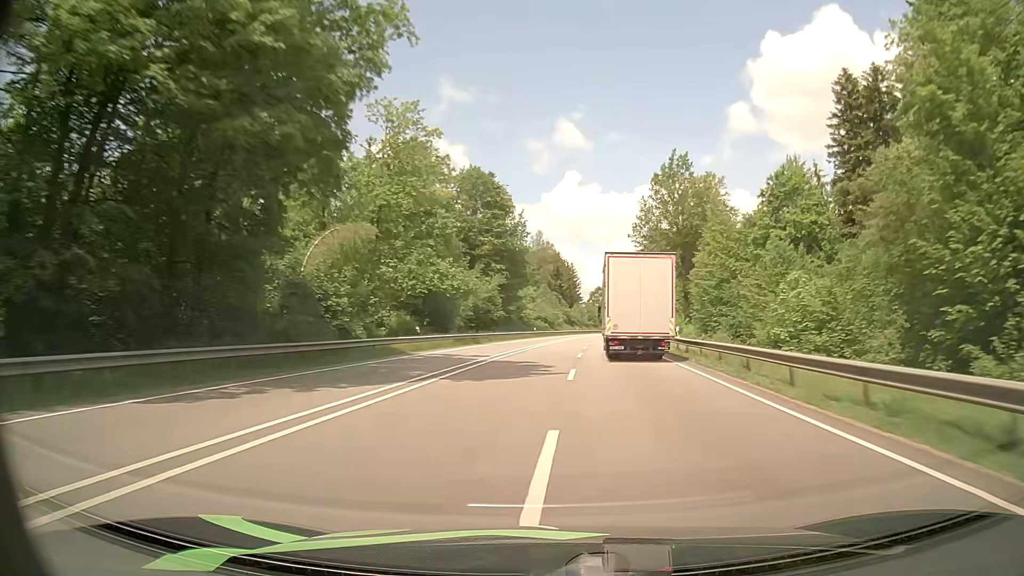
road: primary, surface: asphalt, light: Day
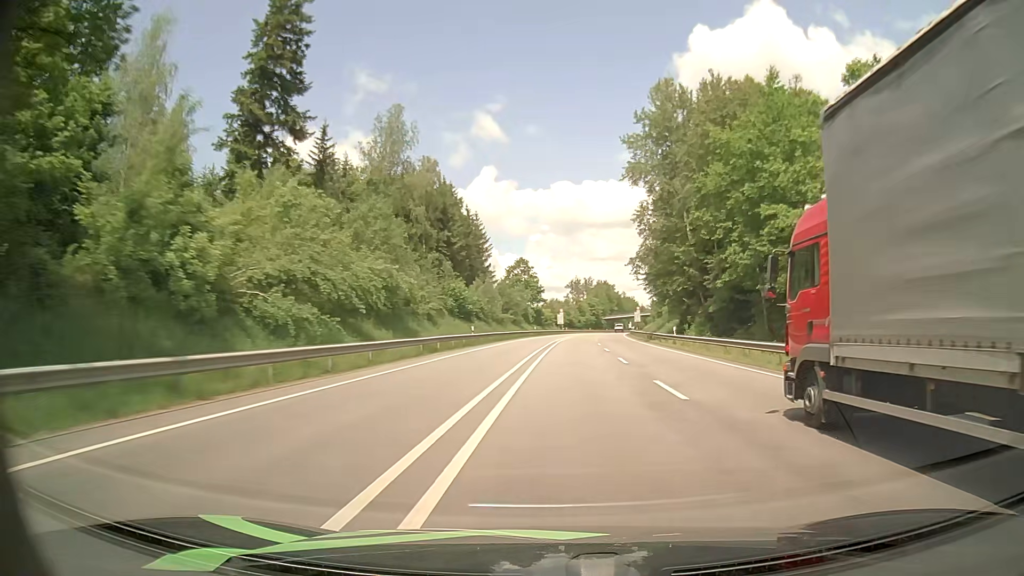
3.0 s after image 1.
(+5.2, +89.7) m; +7°
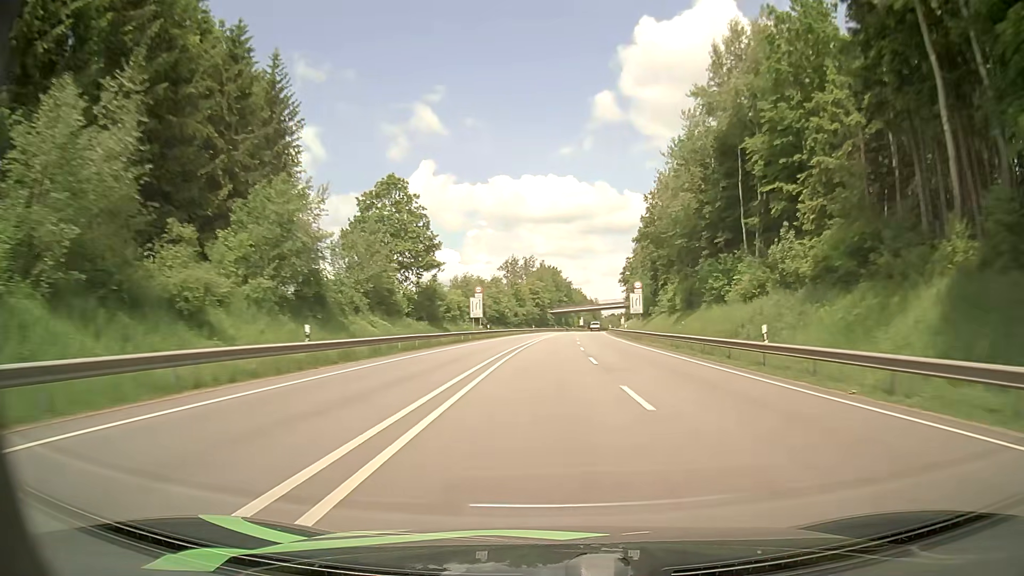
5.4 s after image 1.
(+3.7, +74.7) m; +5°
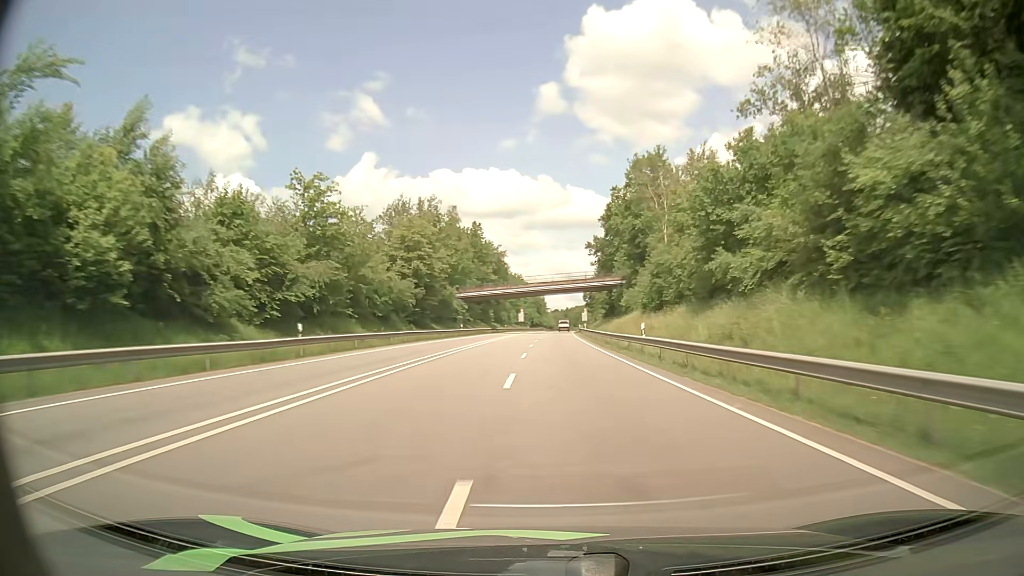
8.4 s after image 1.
(+4.9, +93.6) m; +5°
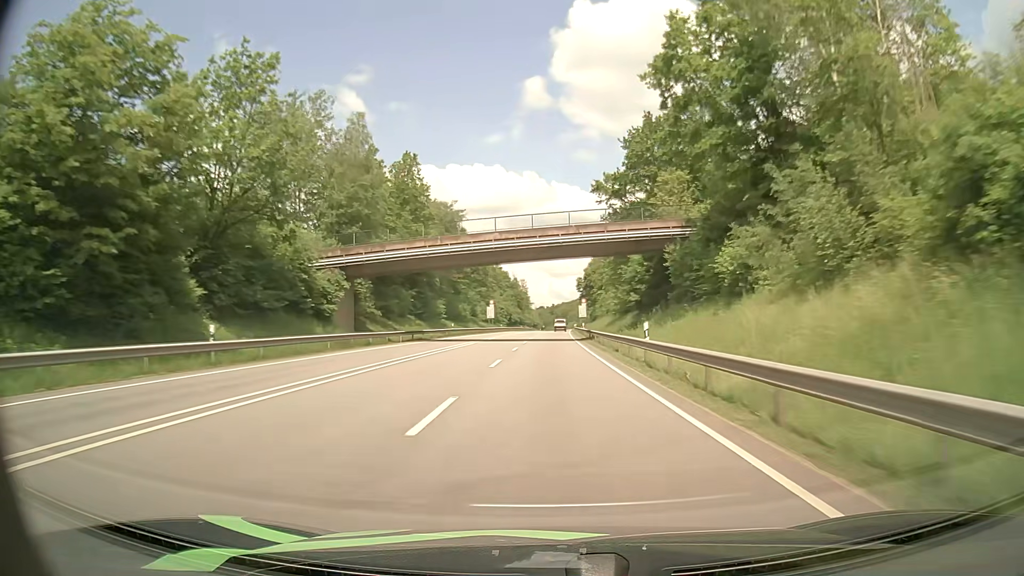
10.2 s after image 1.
(+0.5, +53.9) m; +1°
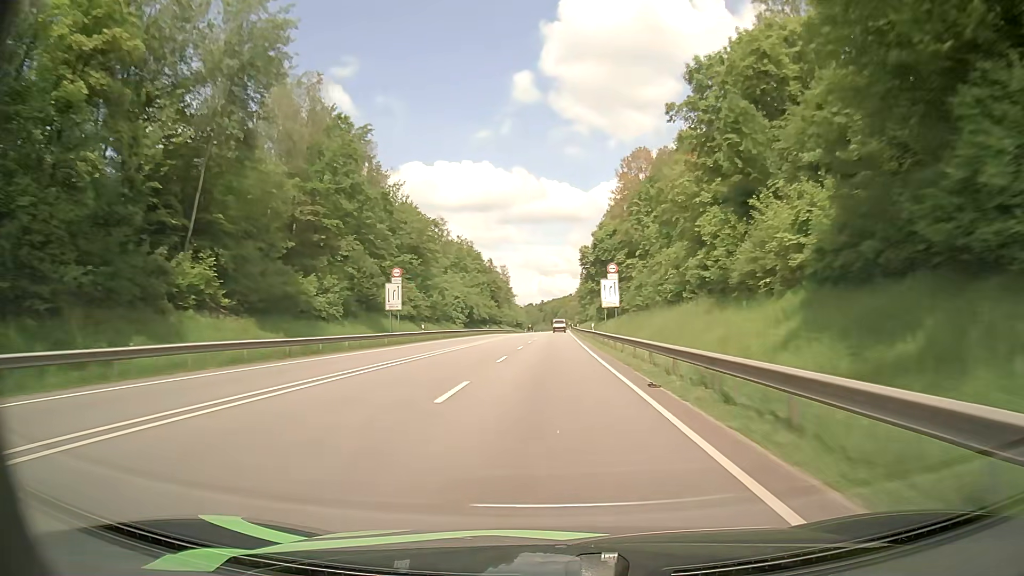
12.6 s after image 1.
(+0.6, +69.0) m; +1°
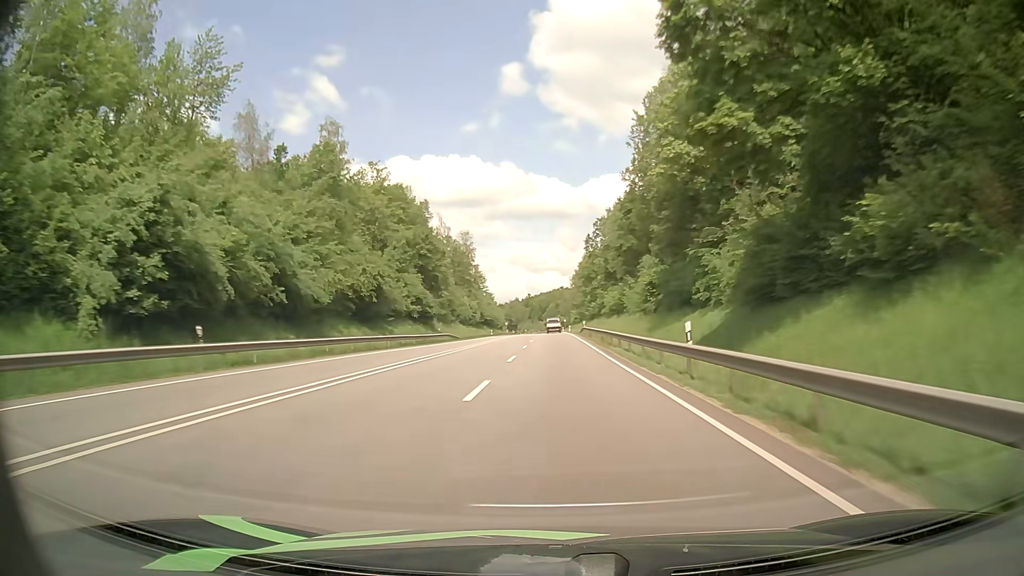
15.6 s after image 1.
(+0.6, +84.3) m; +1°
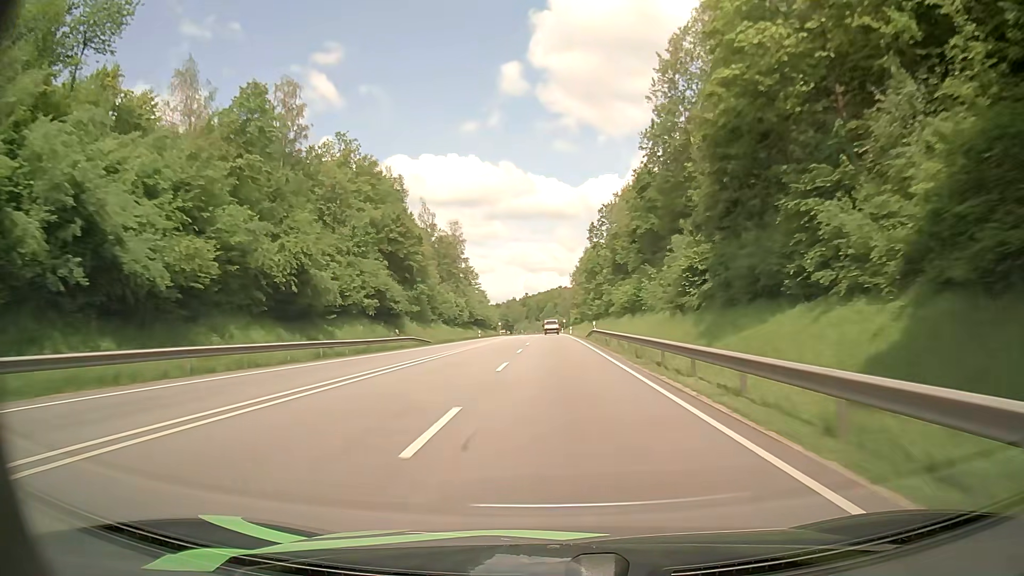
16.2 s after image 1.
(+0.1, +16.8) m; 0°
(0, +10) (0, +20) (0, +30) (0, +40) (0, +50) (0, +60) (0, +70) (0, +80) (0, +90) (0, +100) m
